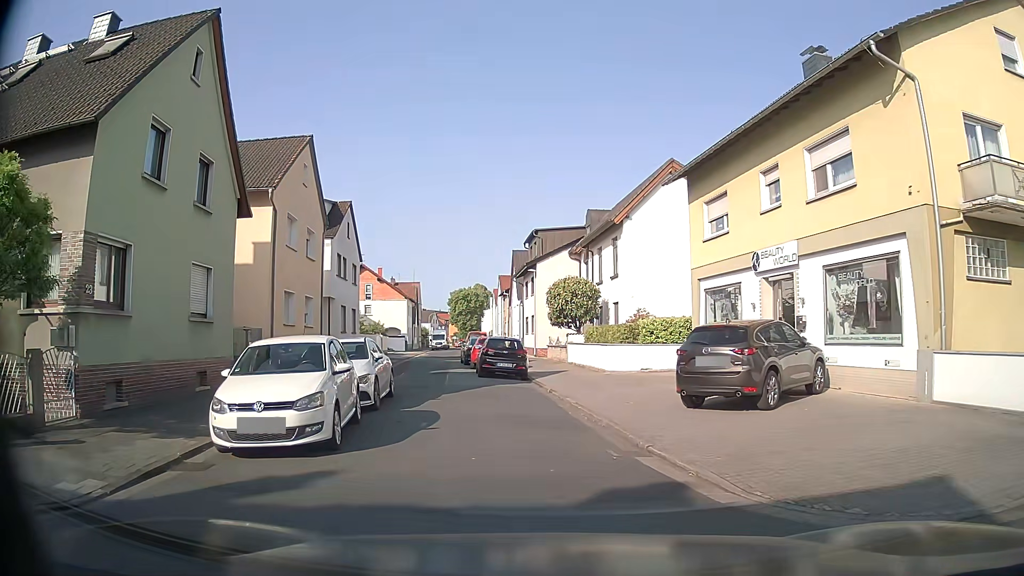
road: residential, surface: asphalt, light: Day
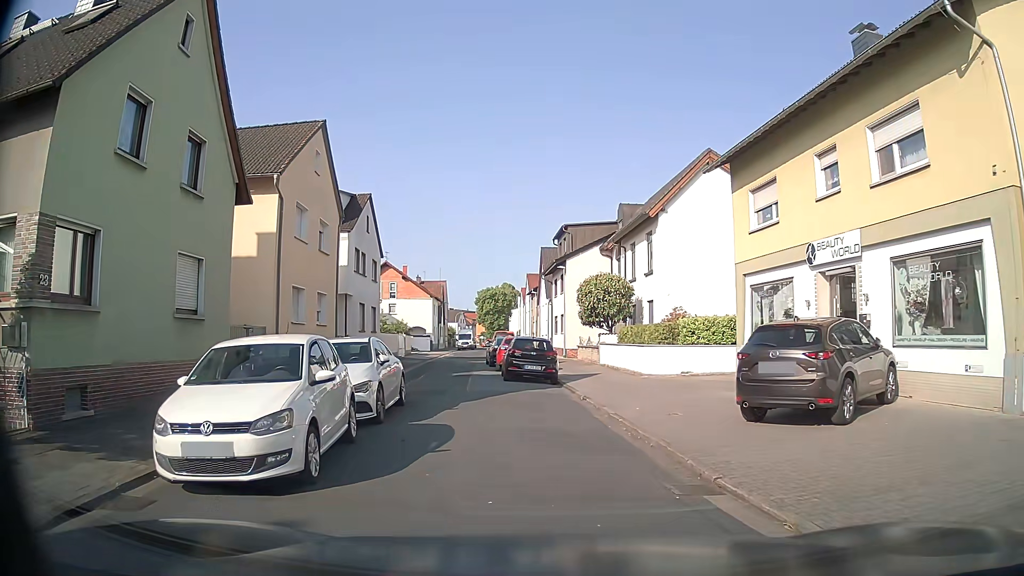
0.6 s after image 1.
(-0.1, +2.1) m; -3°
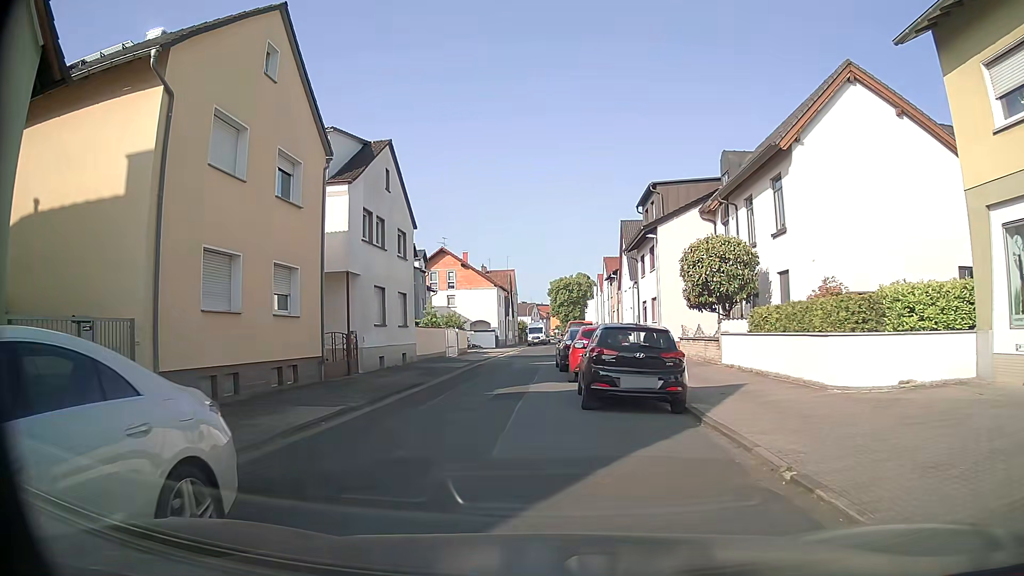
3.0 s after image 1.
(-0.4, +10.7) m; -9°
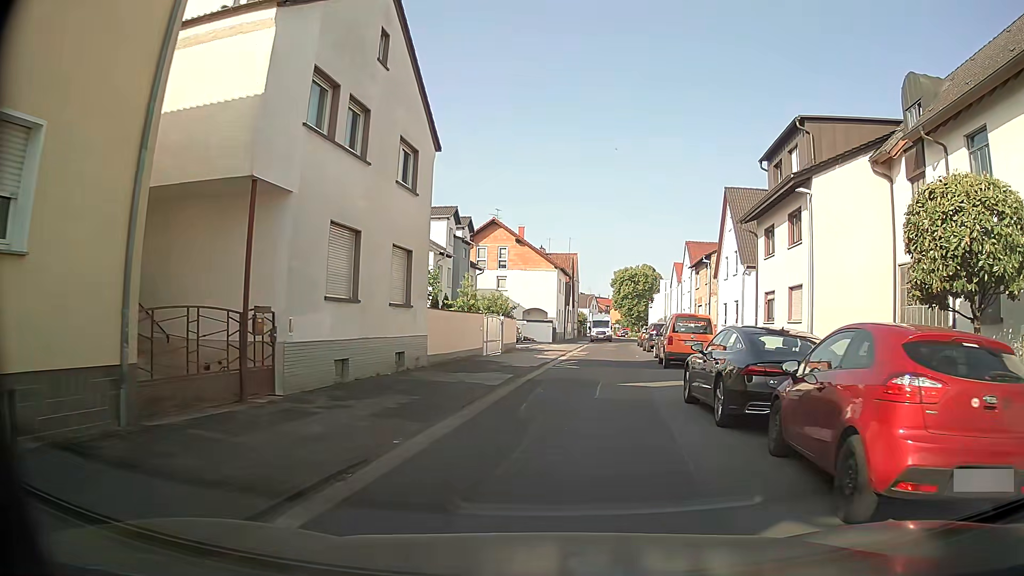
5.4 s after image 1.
(-0.5, +12.8) m; -4°
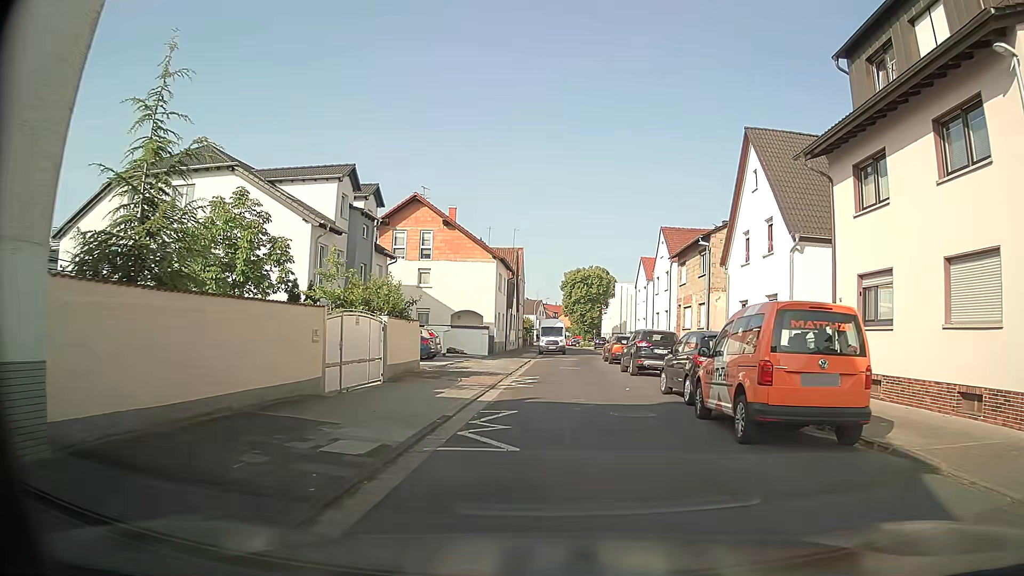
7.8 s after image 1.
(+1.1, +14.2) m; +6°
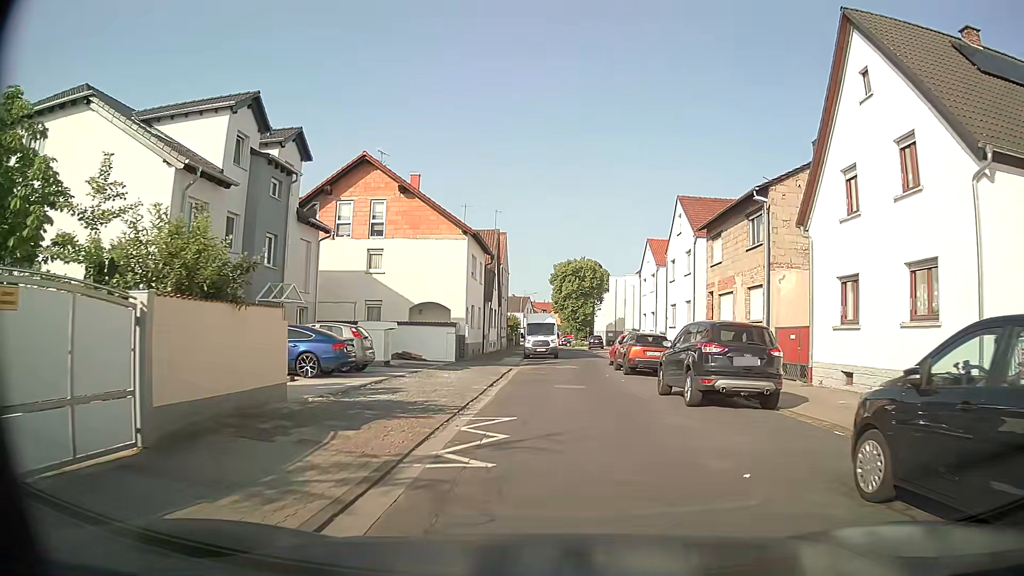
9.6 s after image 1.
(0.0, +11.0) m; +3°
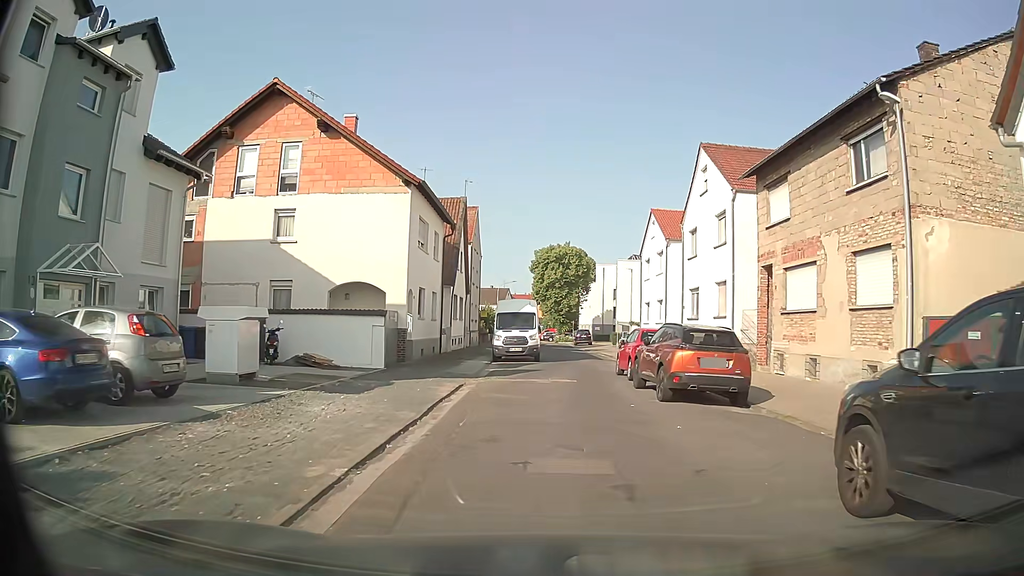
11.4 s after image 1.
(-0.3, +10.9) m; -1°
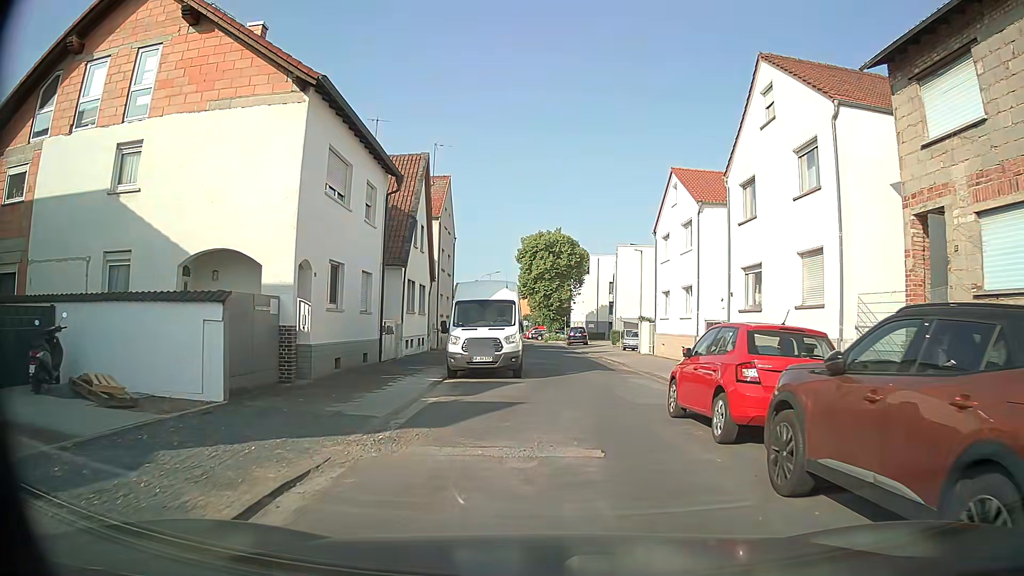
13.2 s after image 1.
(+0.1, +10.5) m; +1°
(0, +10) (+1, +20) (+1, +30) (0, +40) (0, +50) (-1, +60) (-1, +70) (-2, +80) (-3, +90) (-5, +100) m
